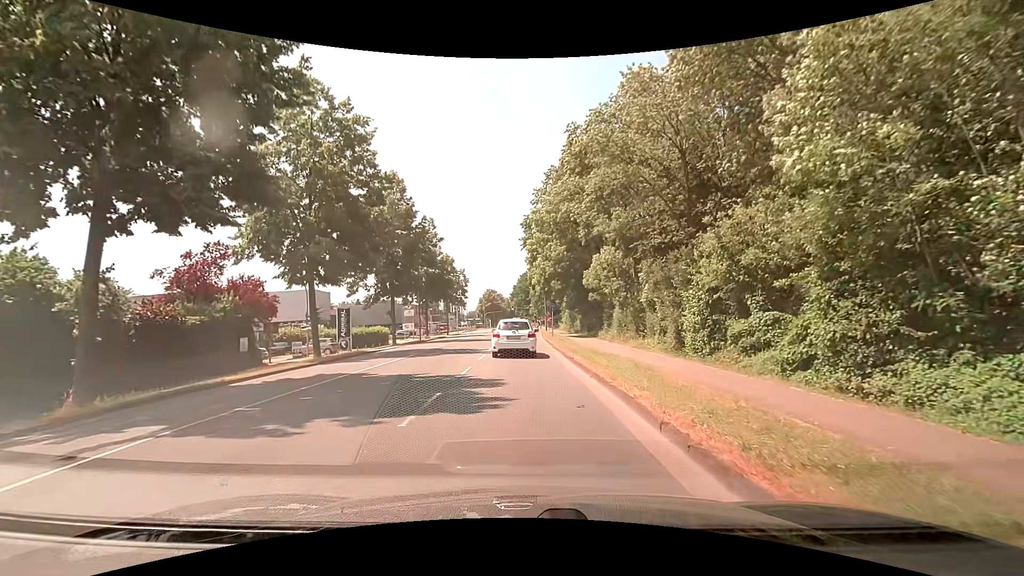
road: secondary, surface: asphalt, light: Day
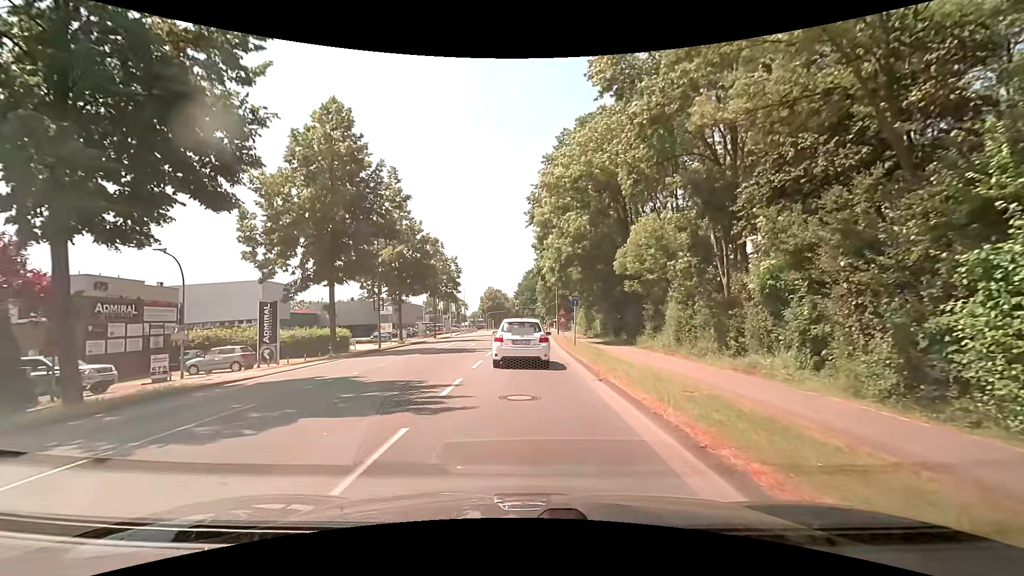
(0.0, +15.1) m; -1°
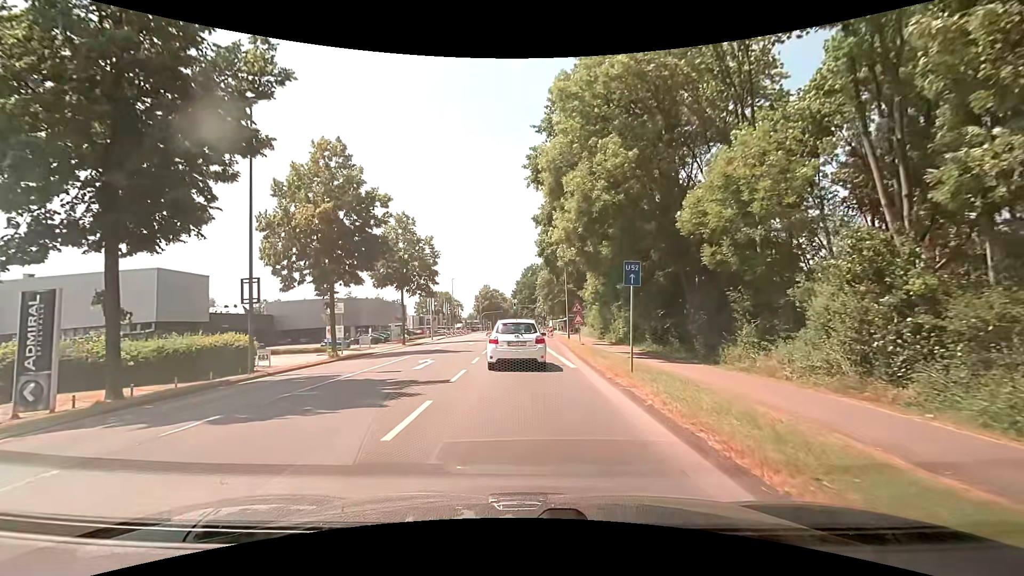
(+0.2, +15.4) m; +1°
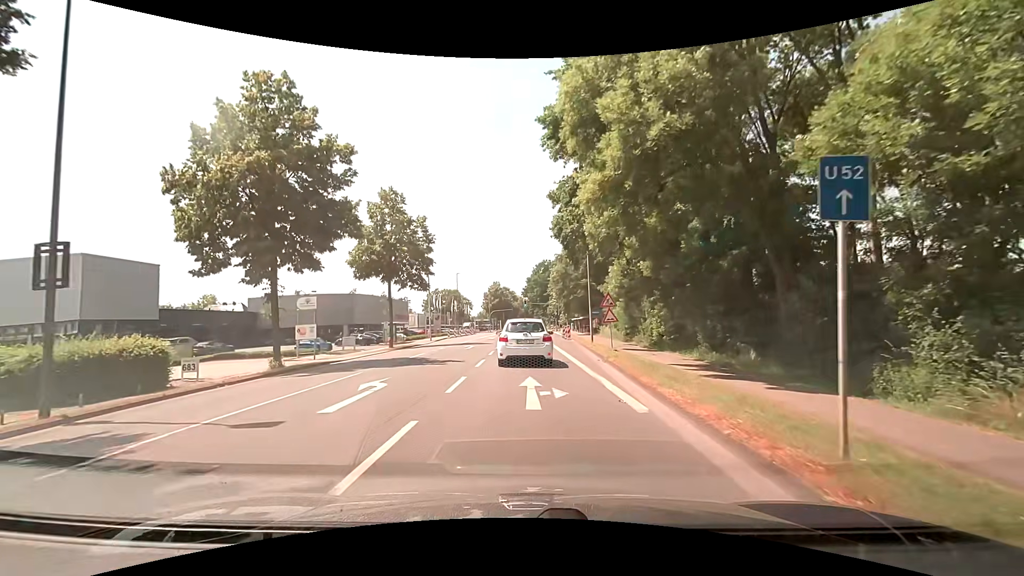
(-0.1, +8.2) m; -2°
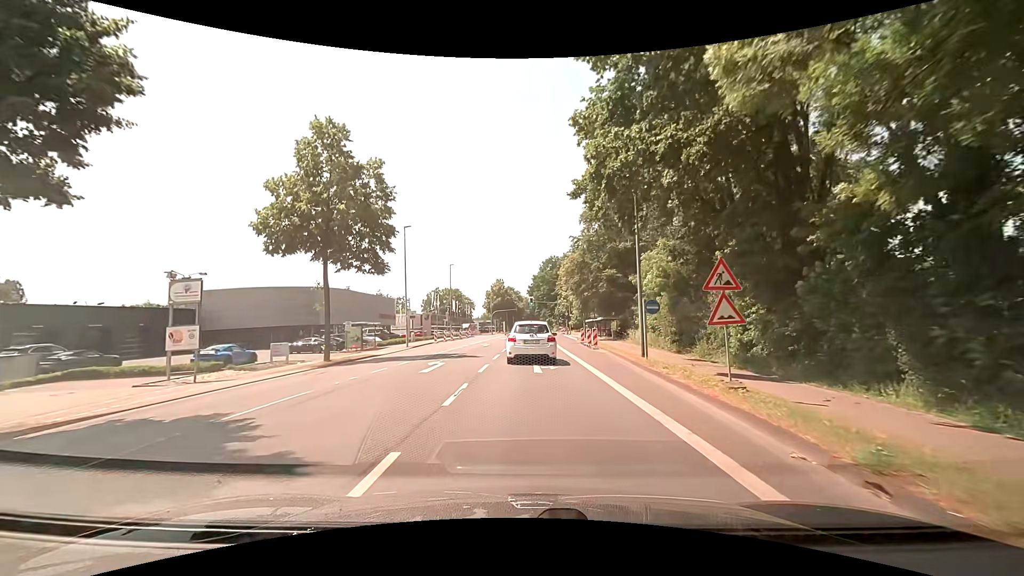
(0.0, +13.7) m; 0°
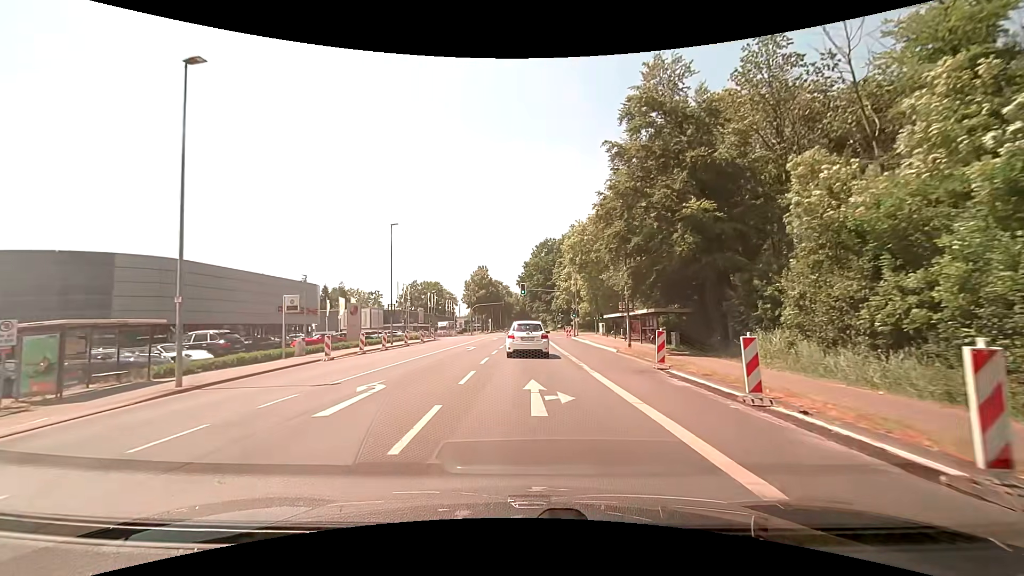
(0.0, +27.3) m; +1°
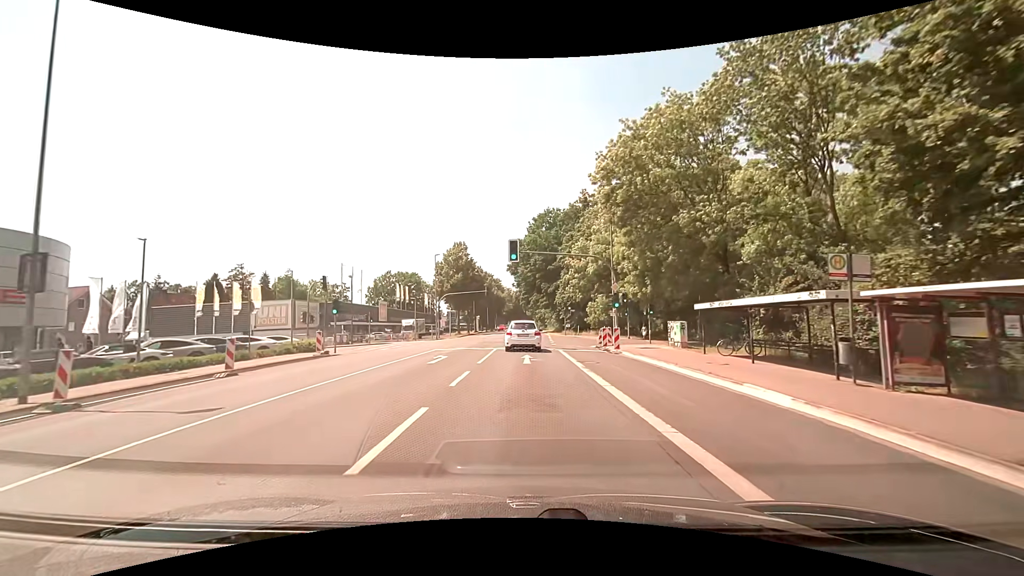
(-0.1, +30.9) m; +1°
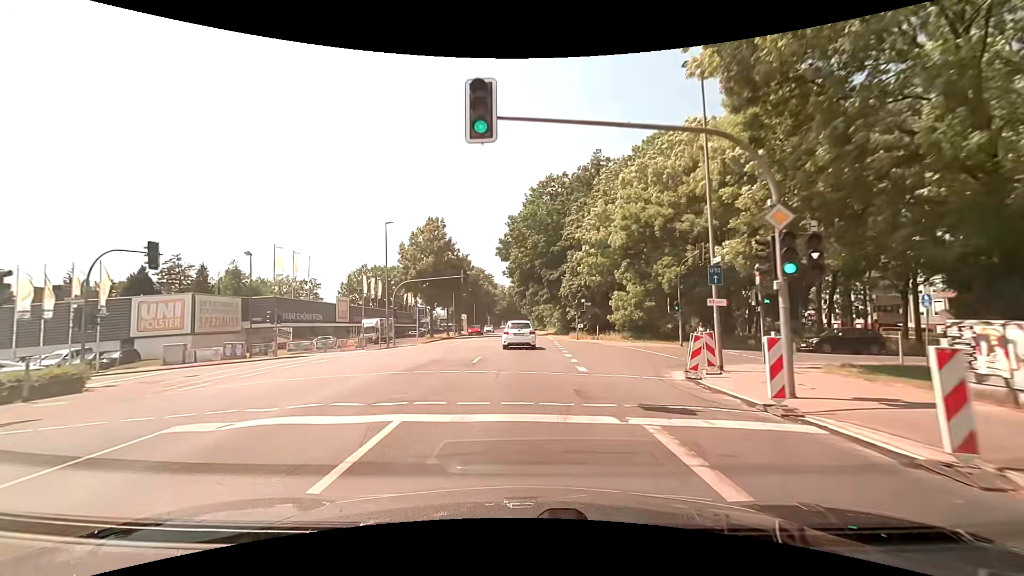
(+0.1, +19.9) m; 0°
(0, +10) (0, +20) (0, +30) (0, +40) (0, +50) (0, +60) (0, +70) (-1, +80) (-1, +90) (-1, +100) m
